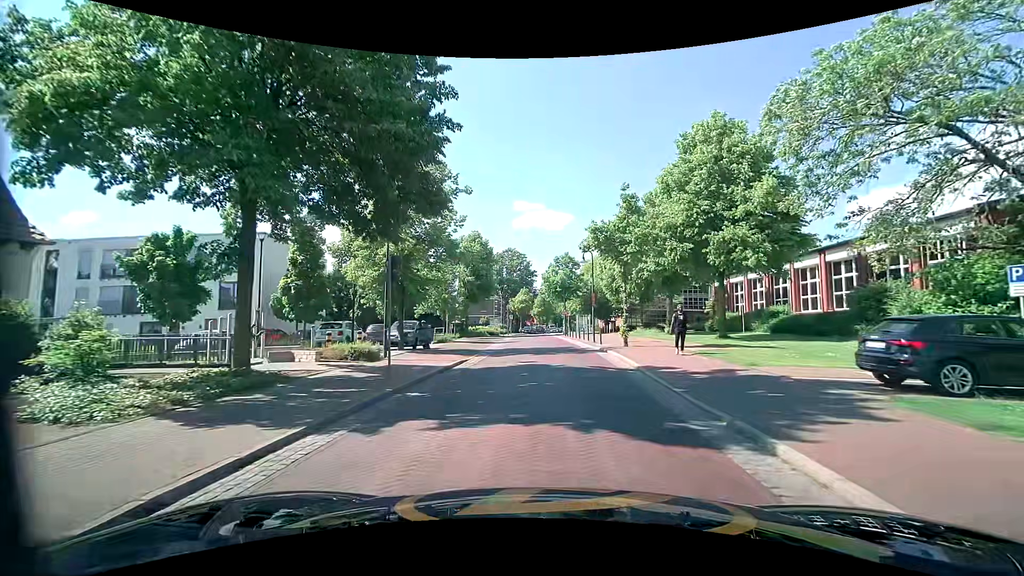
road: residential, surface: paving_stones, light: Day
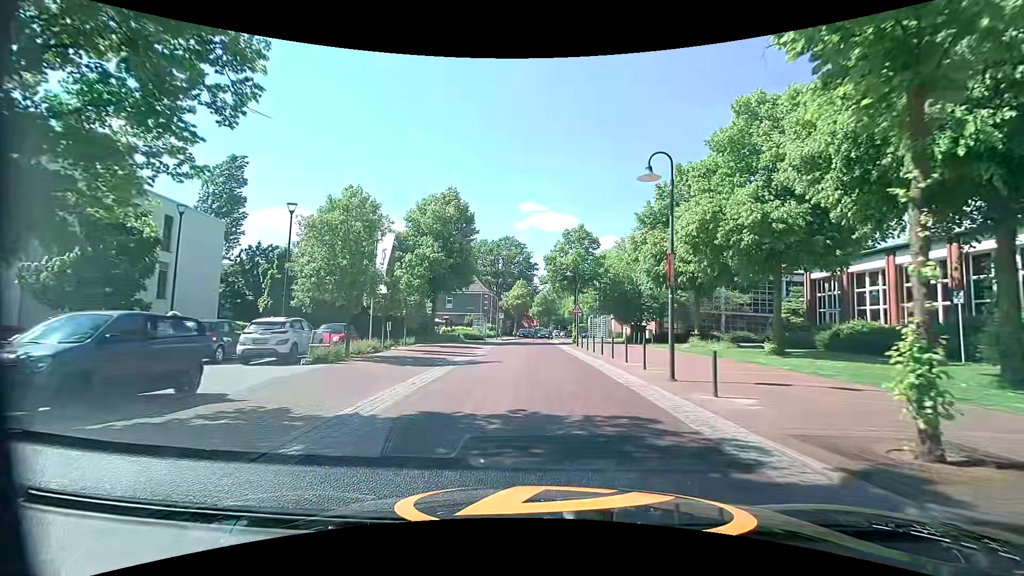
(+0.2, +19.1) m; 0°
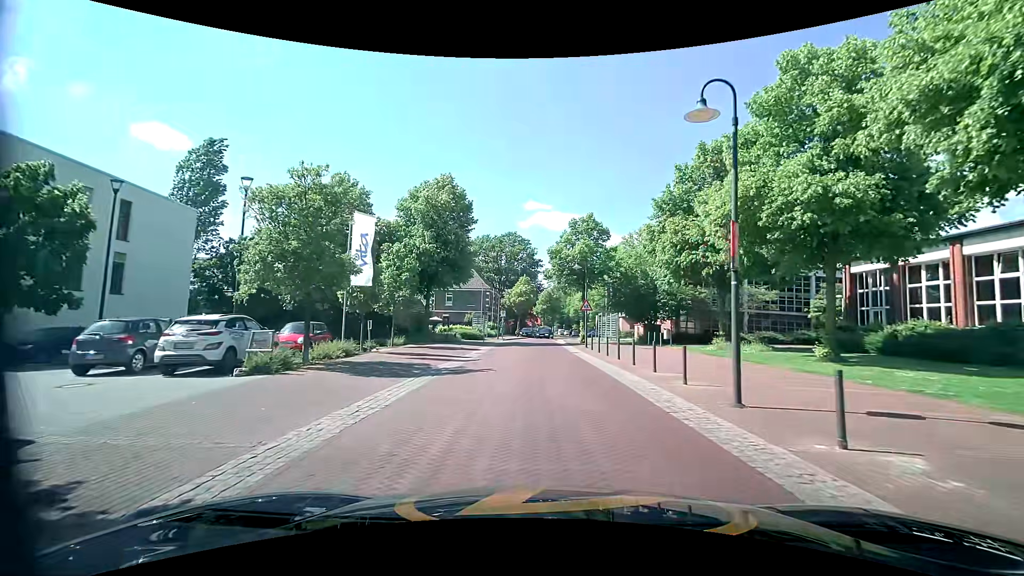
(0.0, +3.8) m; +1°
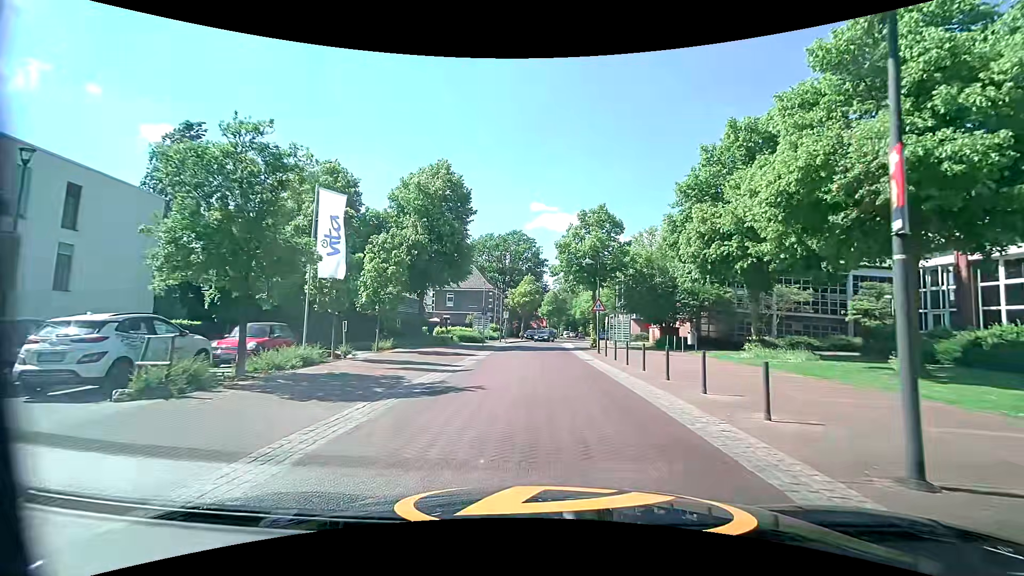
(-0.1, +3.8) m; -1°
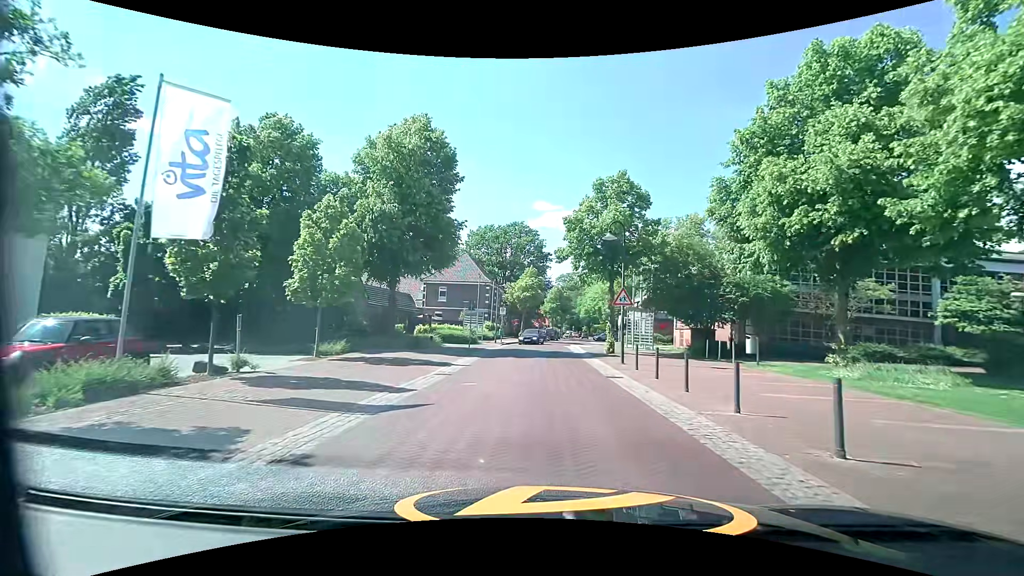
(0.0, +7.4) m; -1°
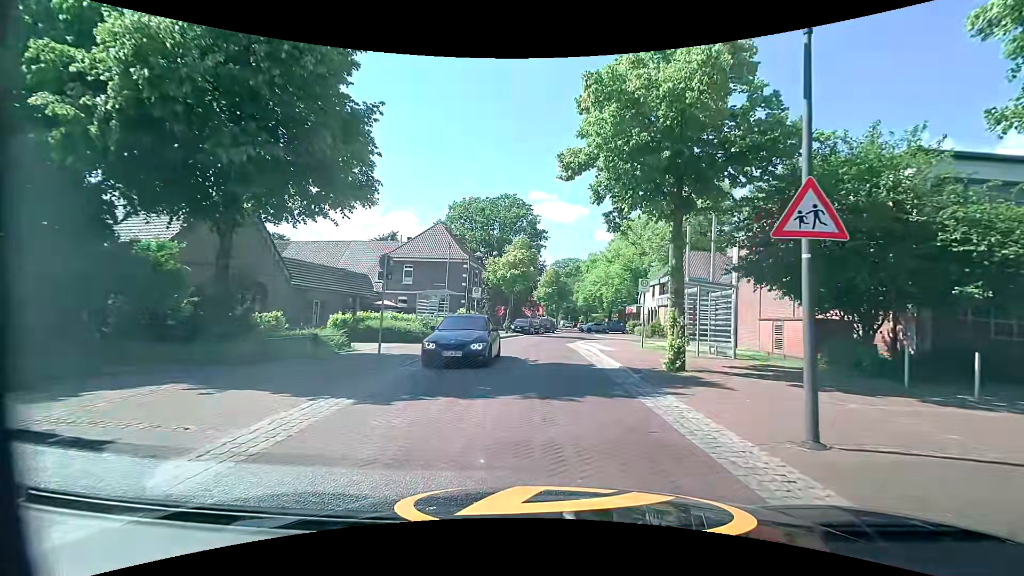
(+0.2, +14.1) m; 0°
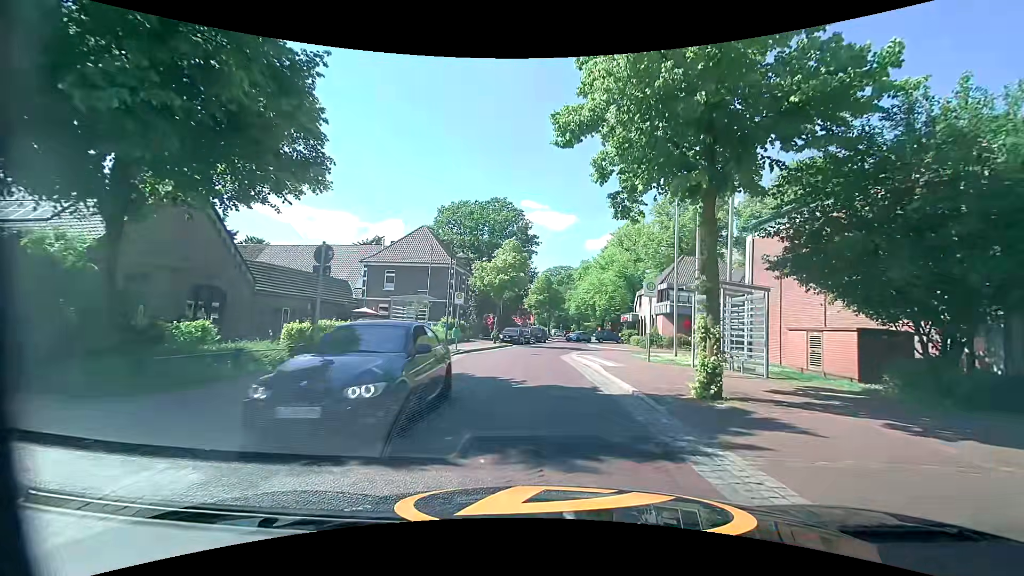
(+0.1, +3.2) m; +2°
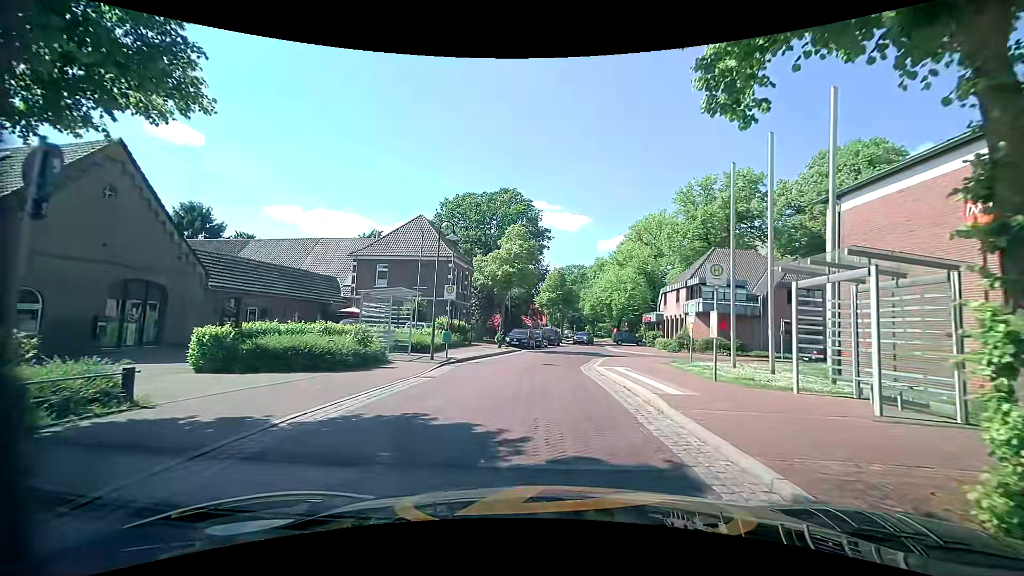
(0.0, +5.8) m; 0°
